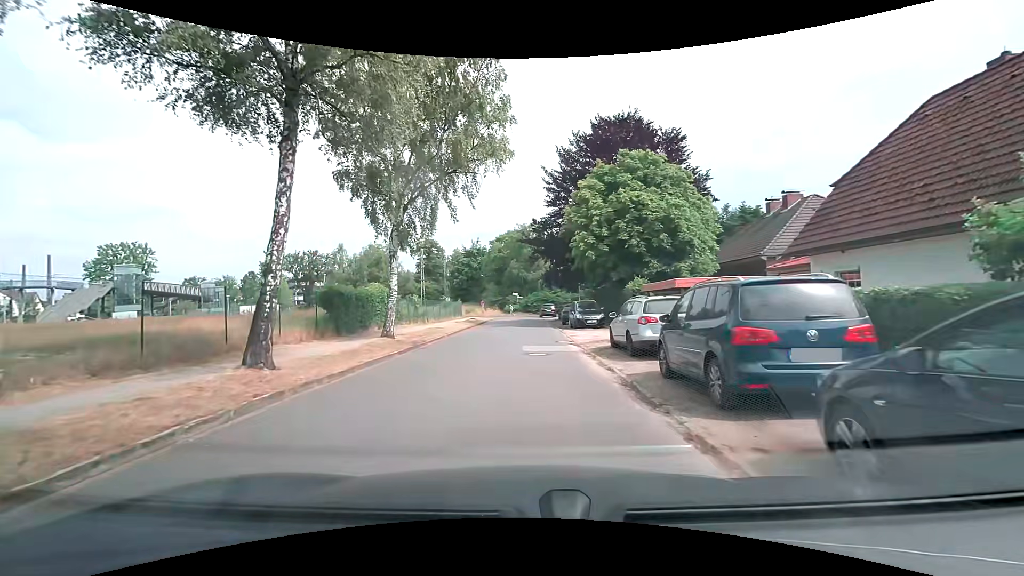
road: residential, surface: asphalt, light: Day
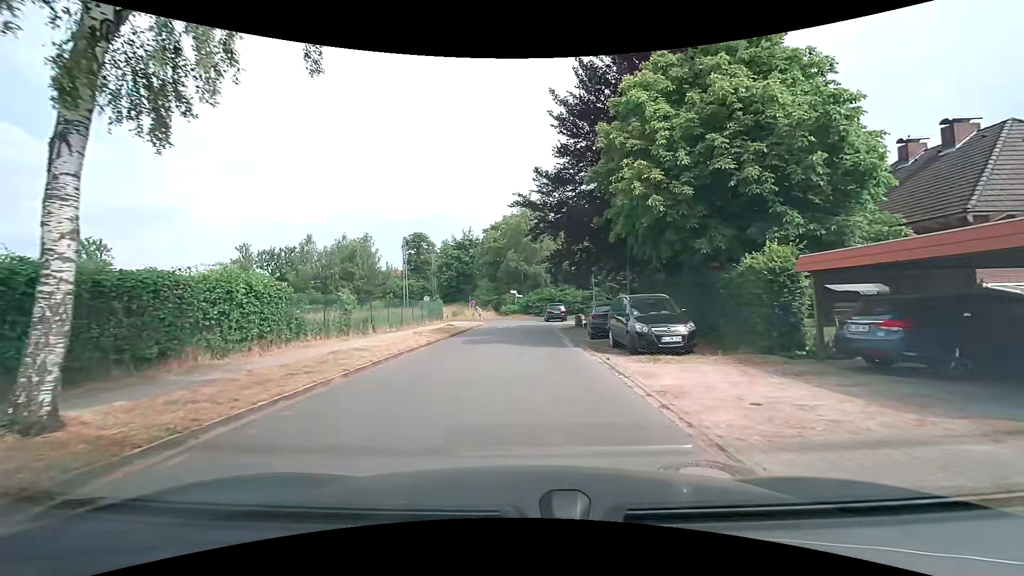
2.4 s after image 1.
(+0.1, +15.2) m; +1°
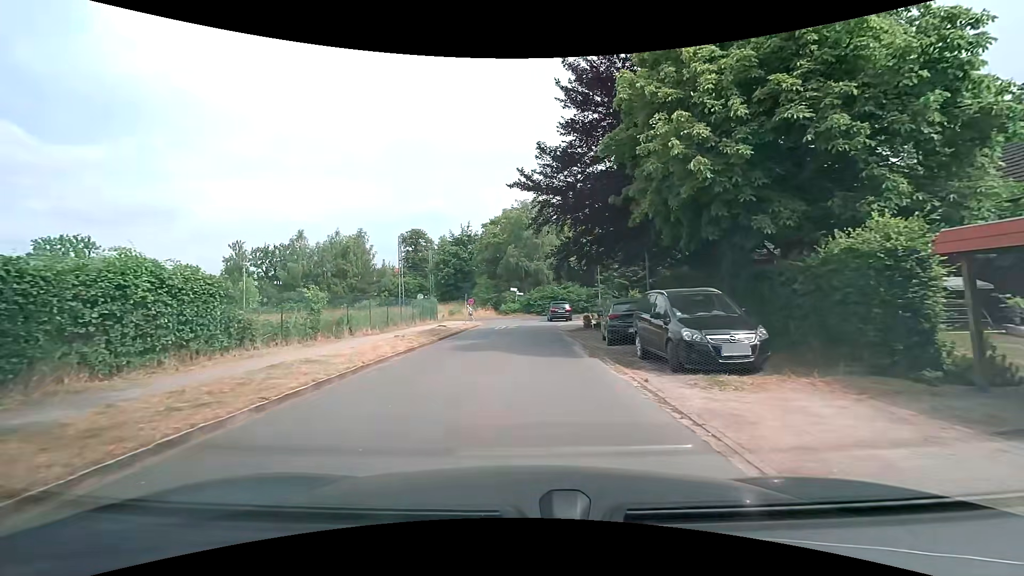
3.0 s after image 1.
(-0.1, +3.8) m; -1°
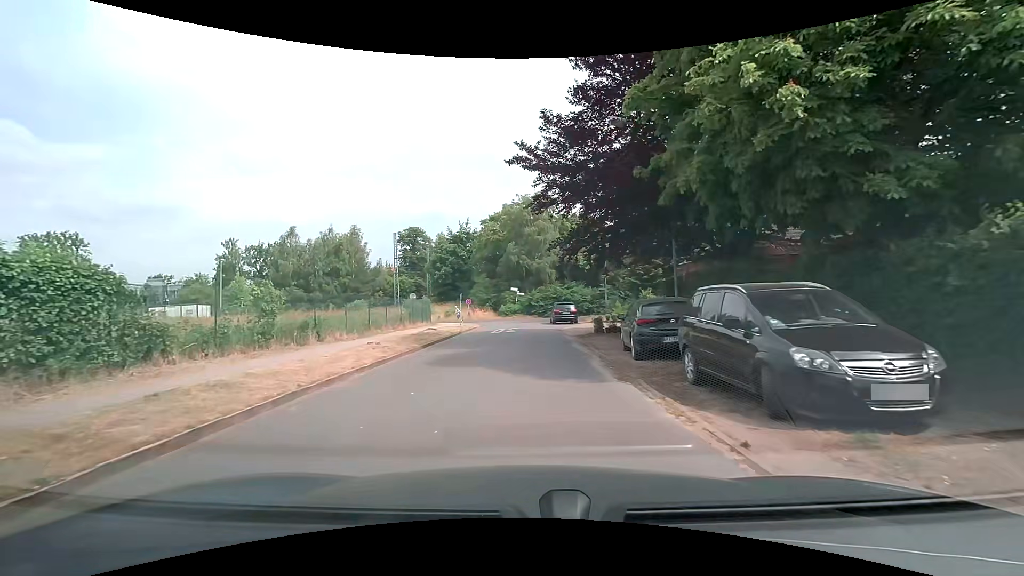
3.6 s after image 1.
(0.0, +3.8) m; 0°
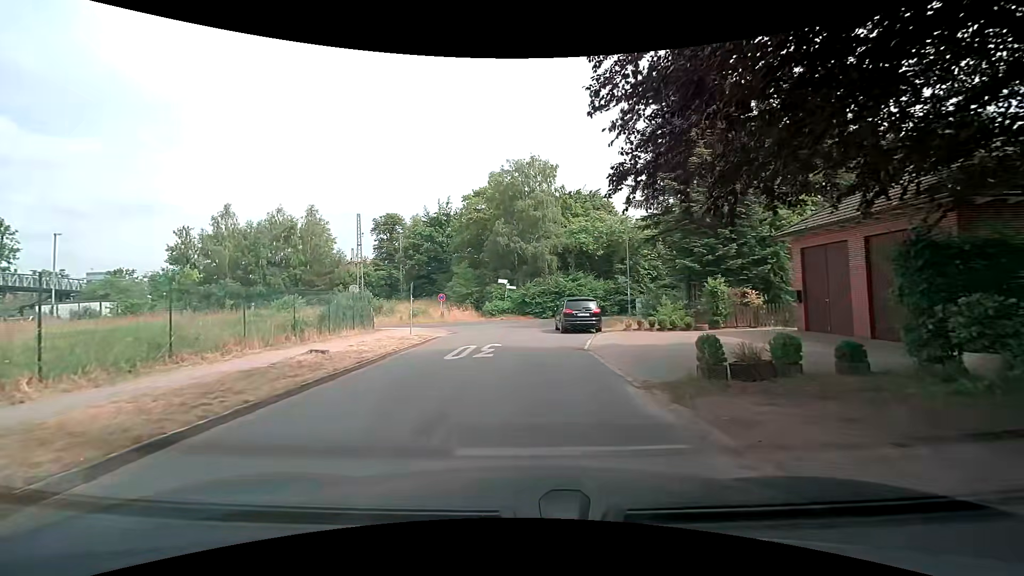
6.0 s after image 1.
(-0.1, +14.2) m; 0°
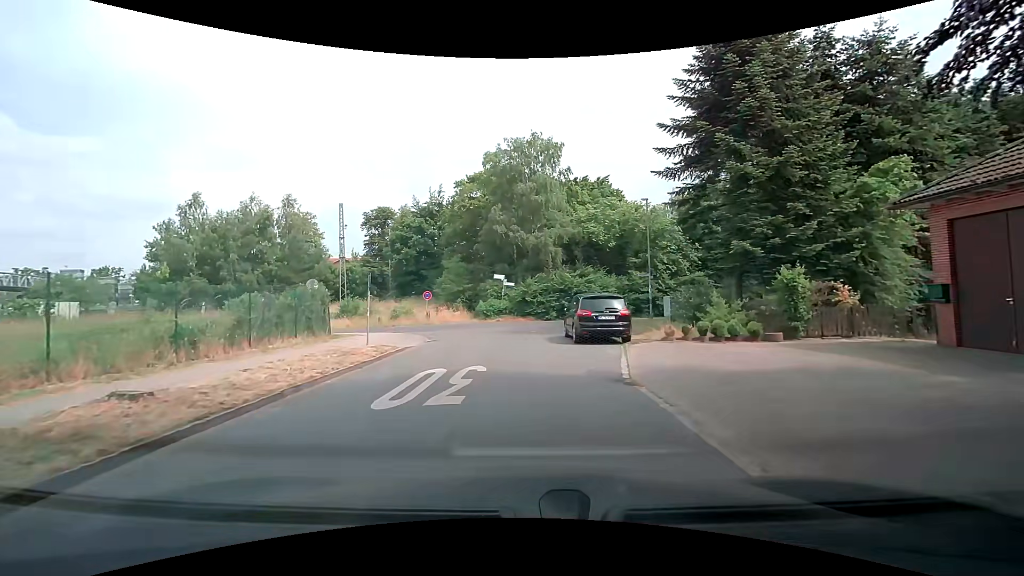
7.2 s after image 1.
(0.0, +6.2) m; 0°
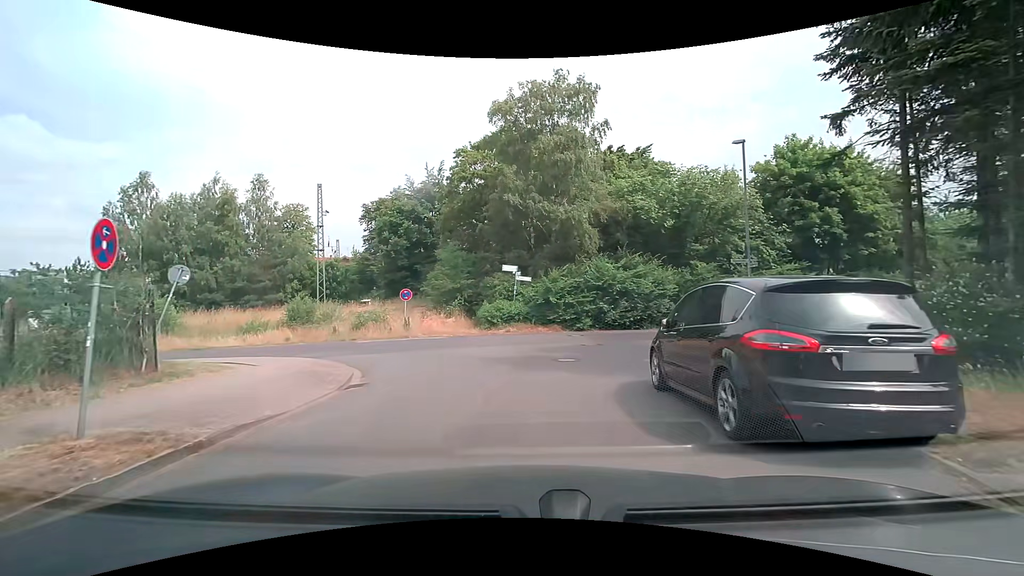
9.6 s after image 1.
(-0.1, +11.3) m; -2°
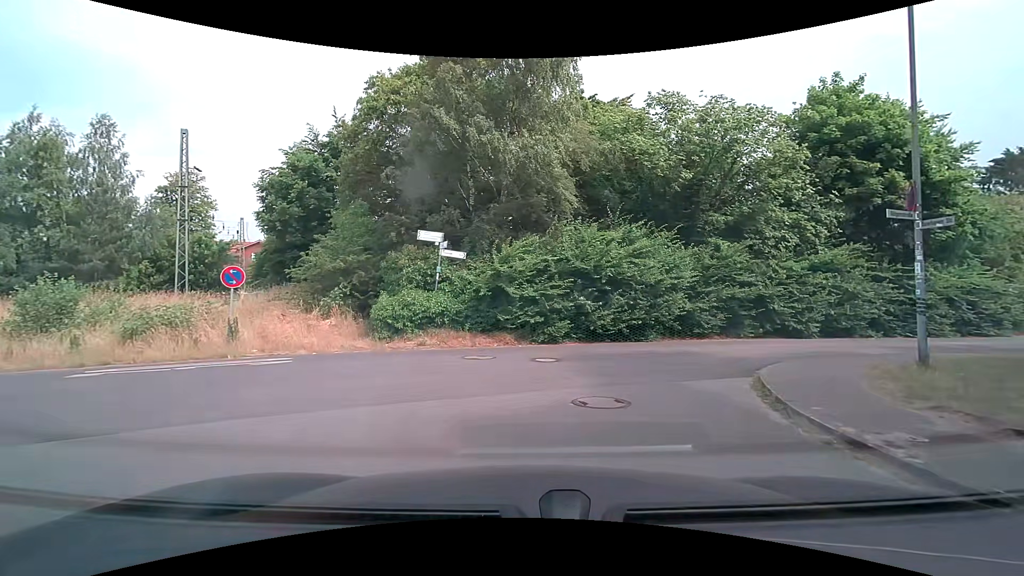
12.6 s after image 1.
(+0.3, +10.8) m; +7°
